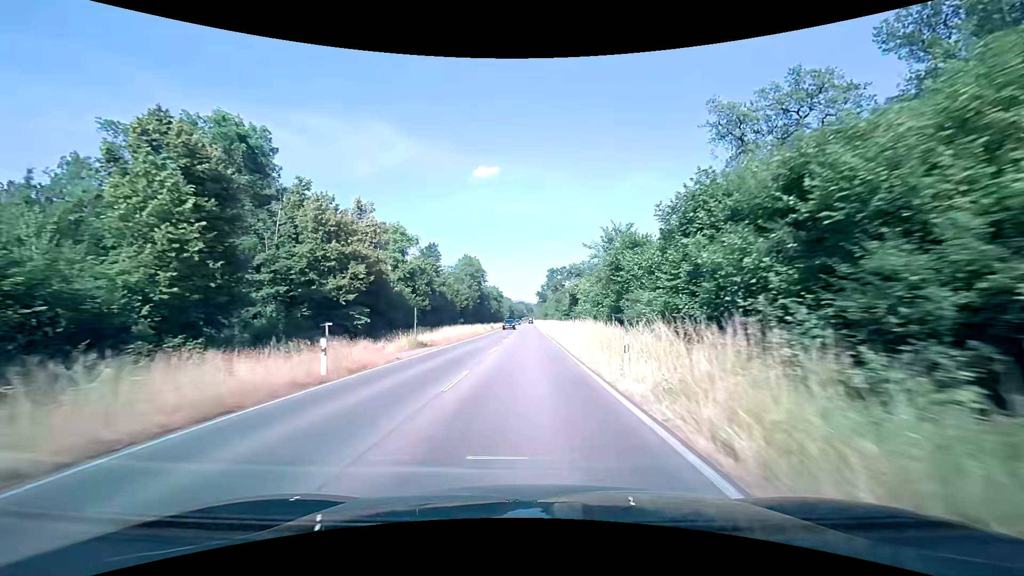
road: primary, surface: asphalt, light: Day
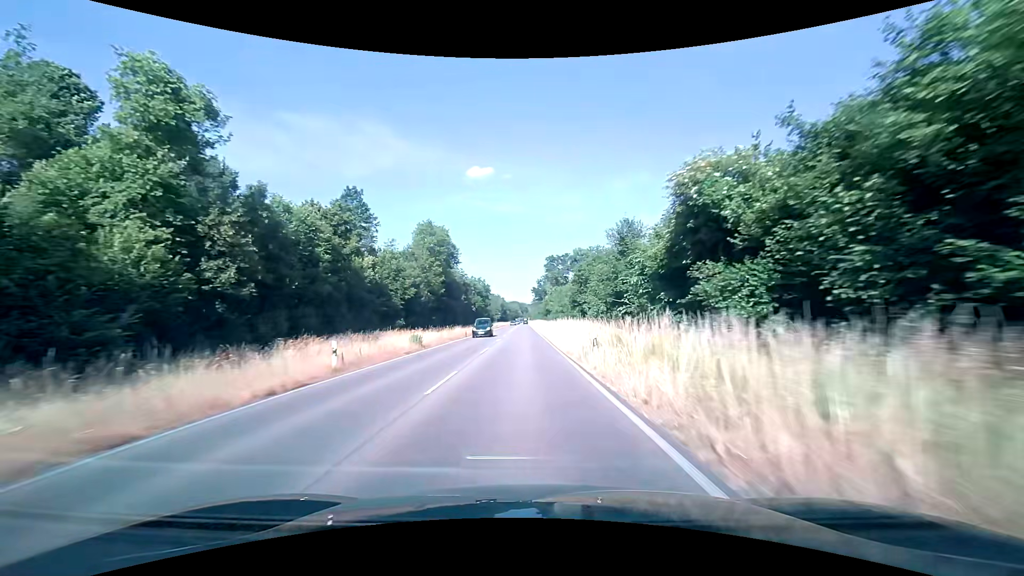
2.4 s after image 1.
(+0.1, +48.6) m; 0°
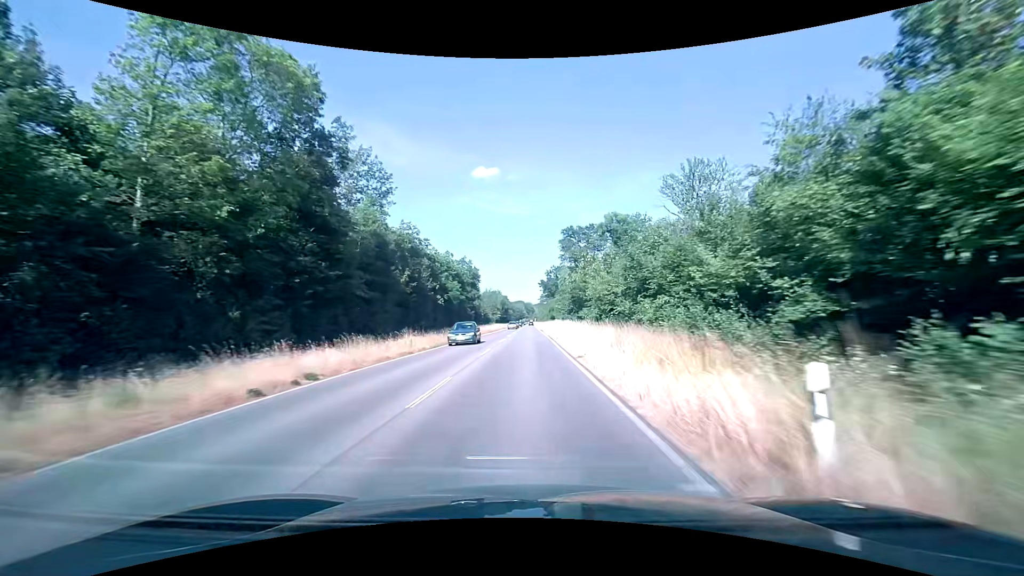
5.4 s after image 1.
(-0.4, +61.6) m; -1°
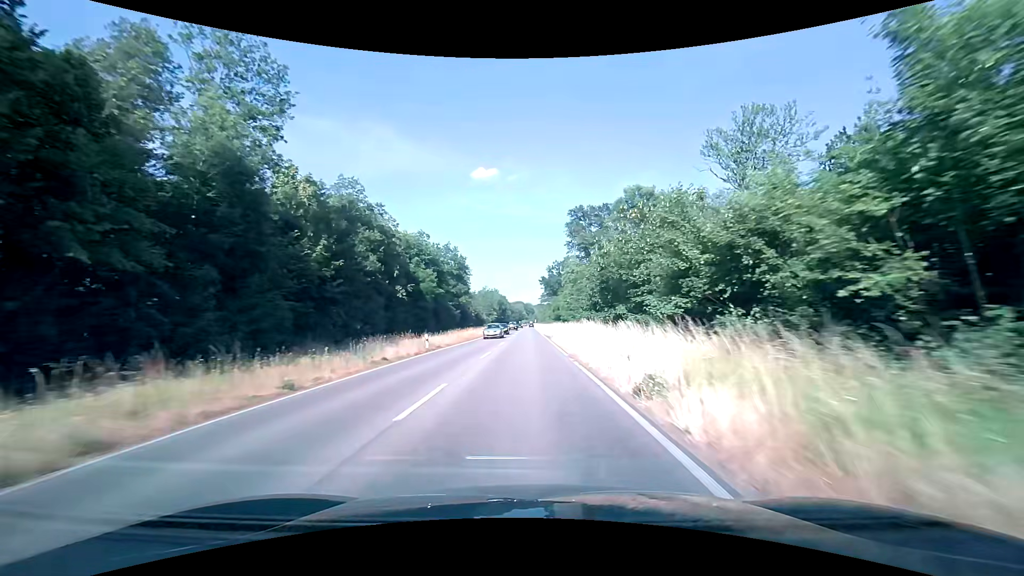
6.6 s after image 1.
(0.0, +24.9) m; 0°
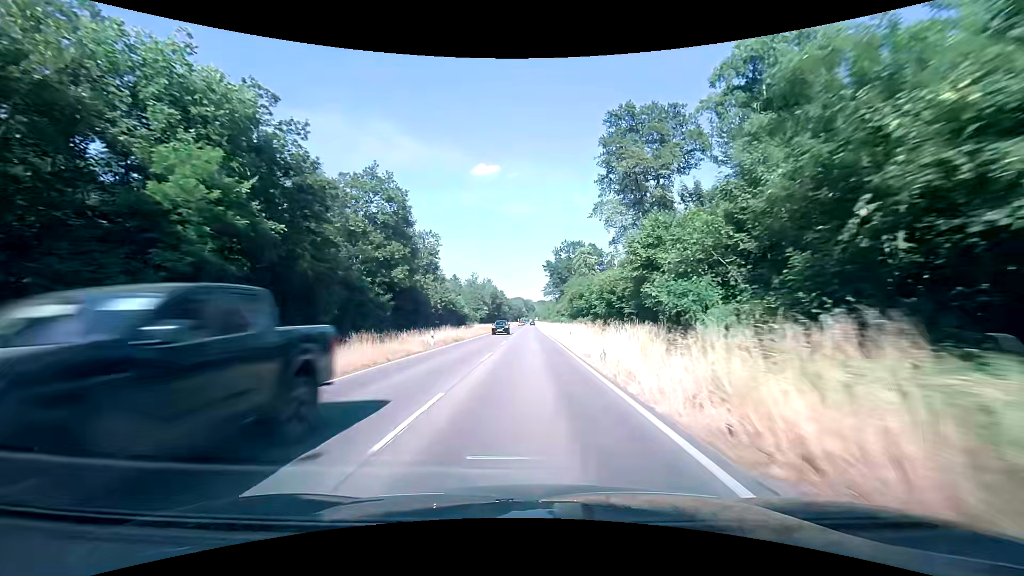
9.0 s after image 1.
(-0.3, +49.7) m; 0°
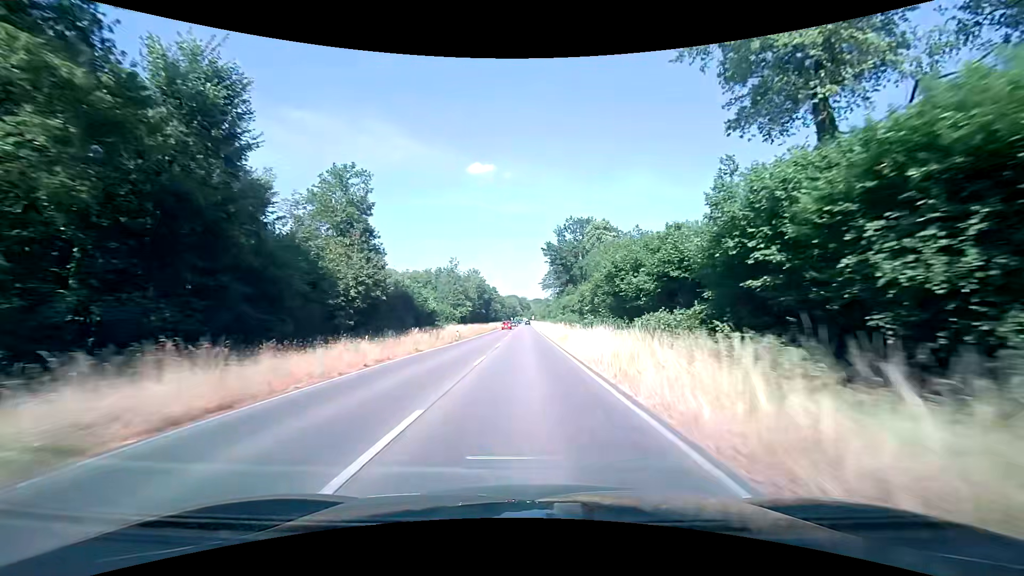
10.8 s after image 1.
(+0.2, +37.5) m; +1°
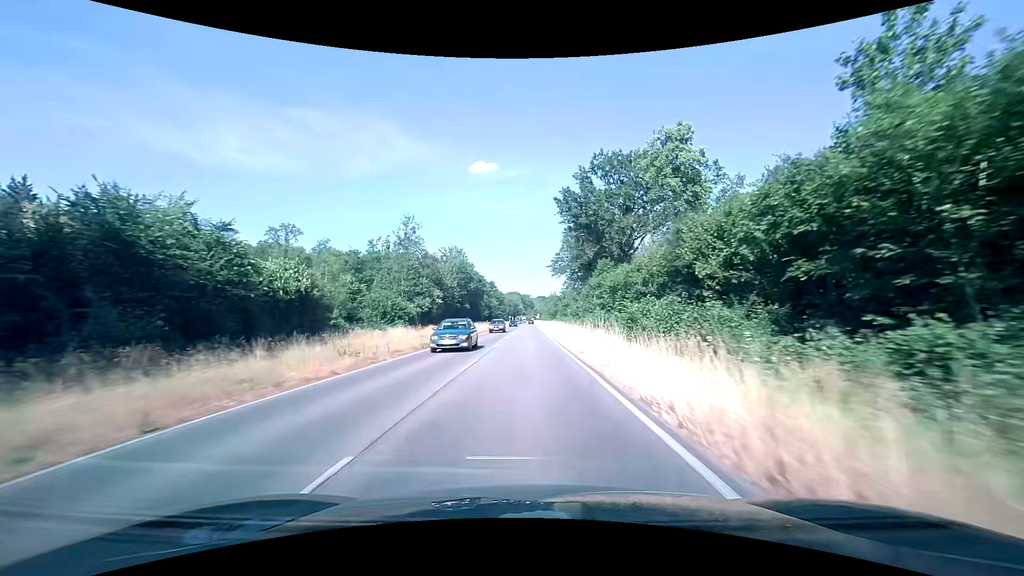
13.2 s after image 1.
(-0.2, +50.5) m; 0°
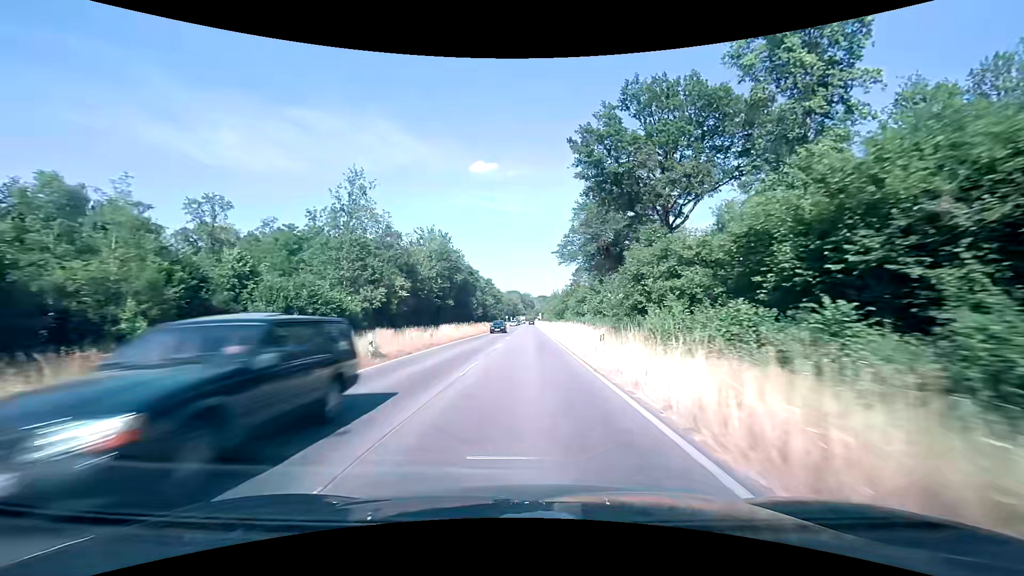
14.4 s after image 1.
(-0.1, +24.8) m; 0°
(0, +10) (0, +20) (0, +30) (0, +40) (0, +50) (0, +60) (0, +70) (0, +80) (0, +90) (0, +100) m
